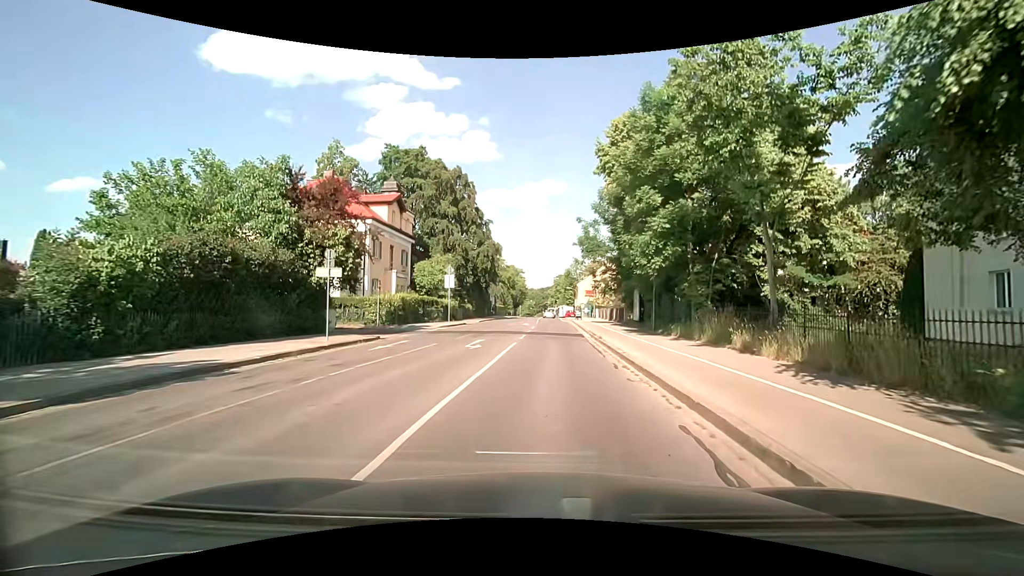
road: secondary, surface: asphalt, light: Day
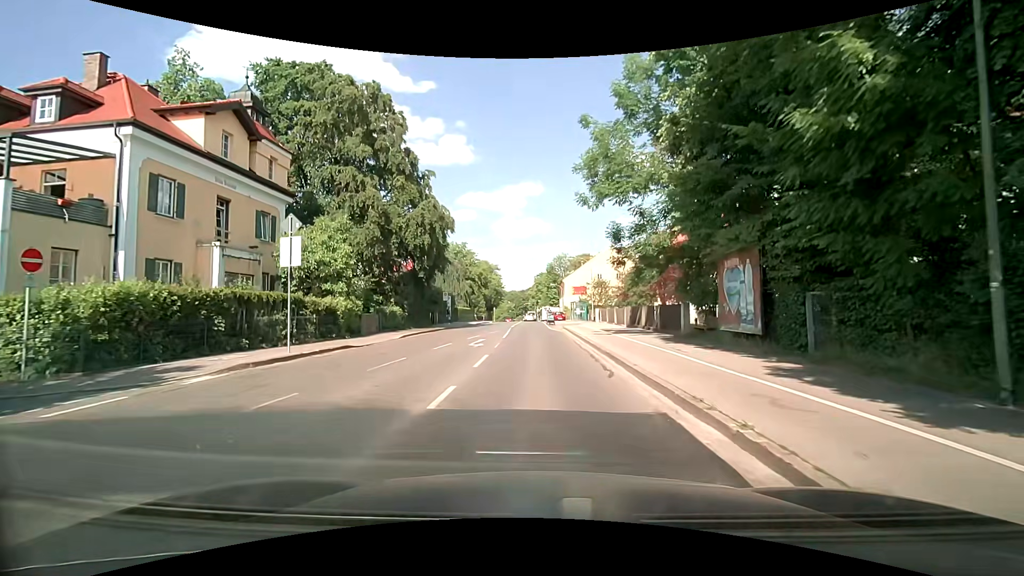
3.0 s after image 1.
(+0.4, +23.4) m; +1°
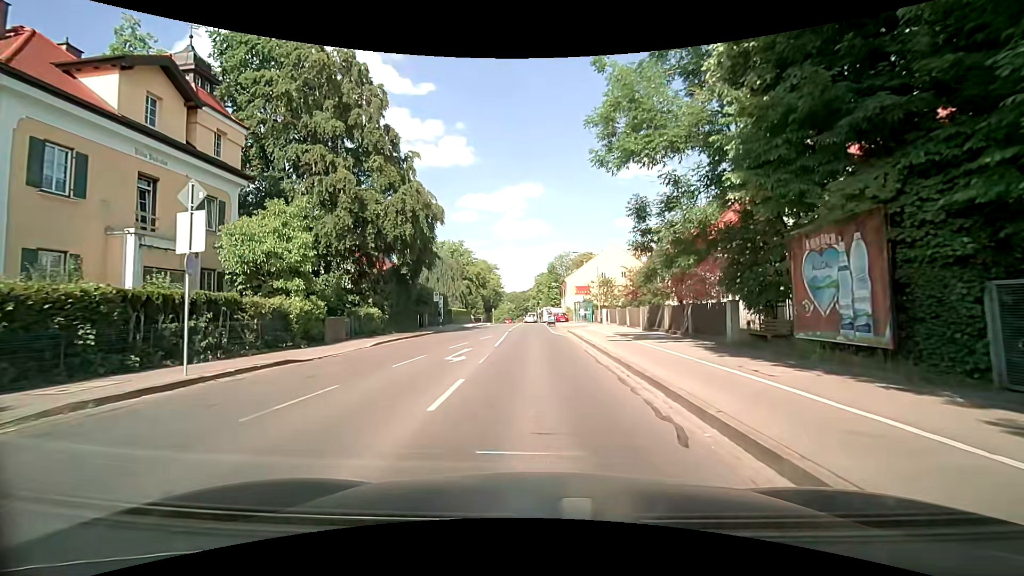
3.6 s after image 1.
(0.0, +5.0) m; 0°
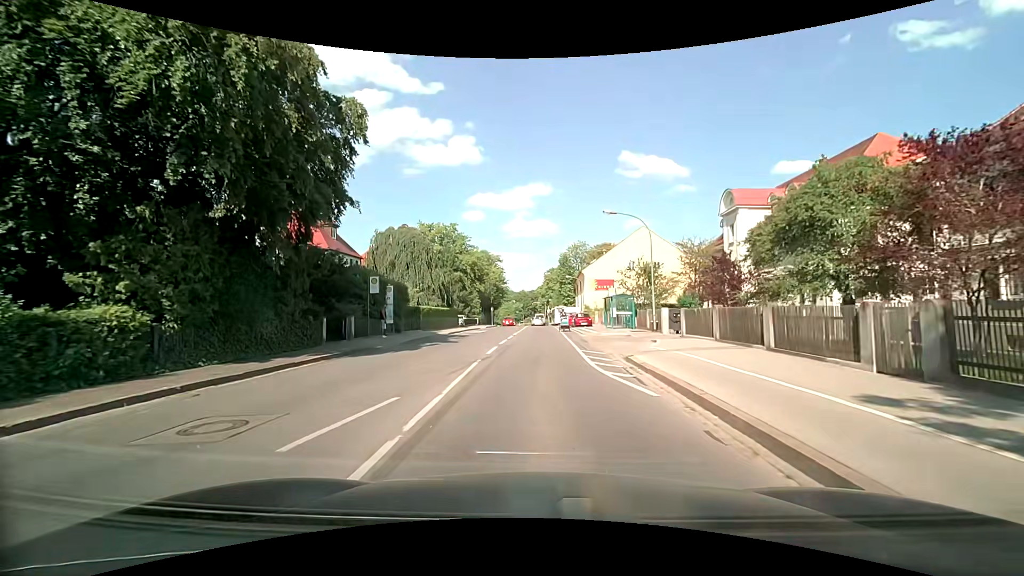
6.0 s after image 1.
(0.0, +19.9) m; -1°
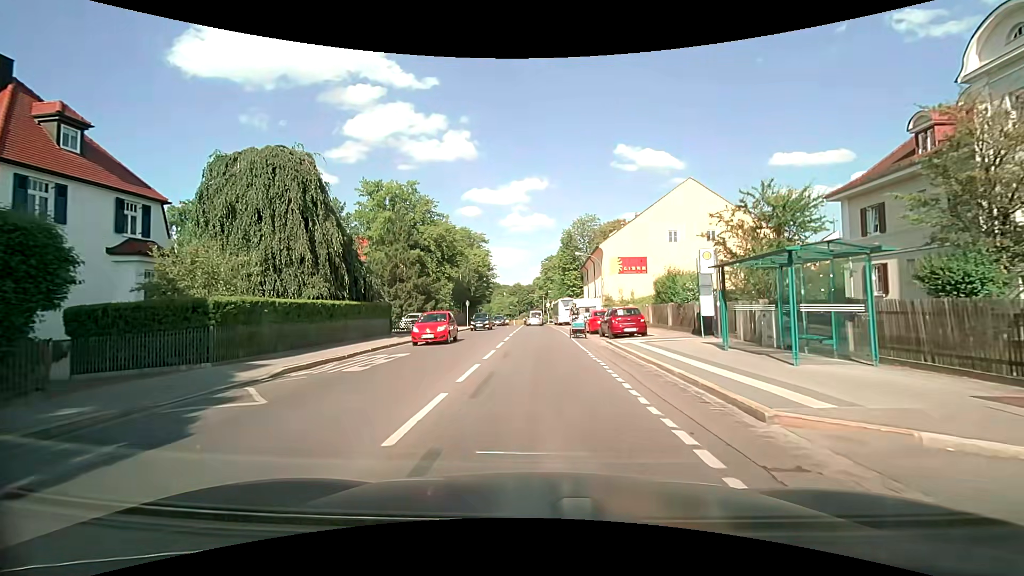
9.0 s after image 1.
(0.0, +25.0) m; 0°
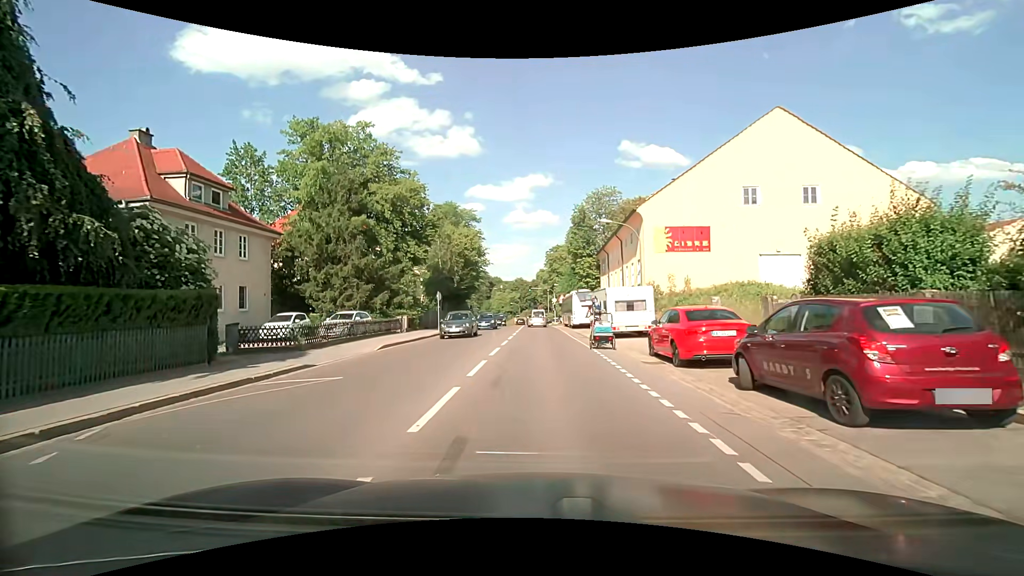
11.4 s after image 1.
(0.0, +17.4) m; 0°
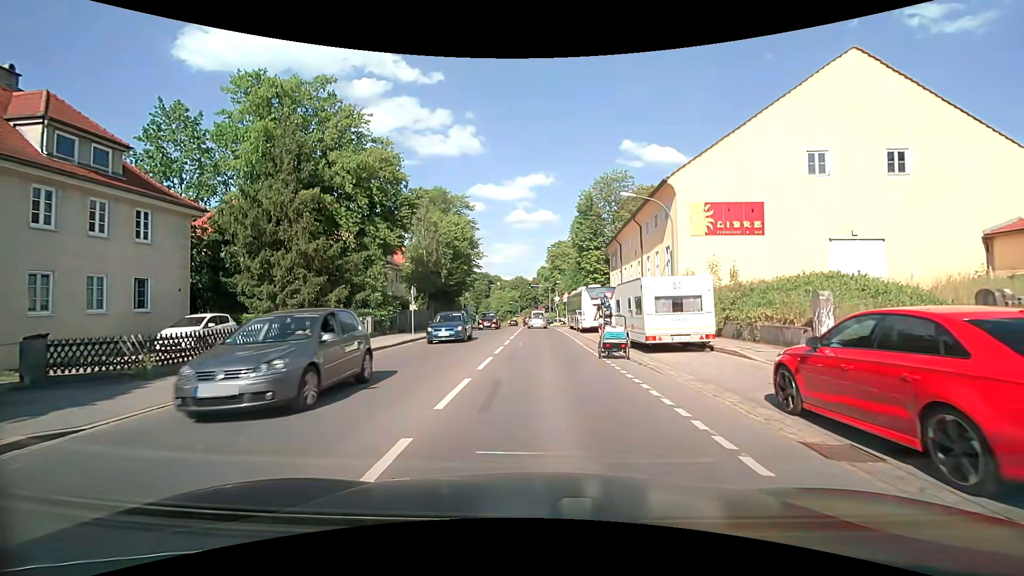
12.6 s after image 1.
(-0.1, +7.7) m; 0°
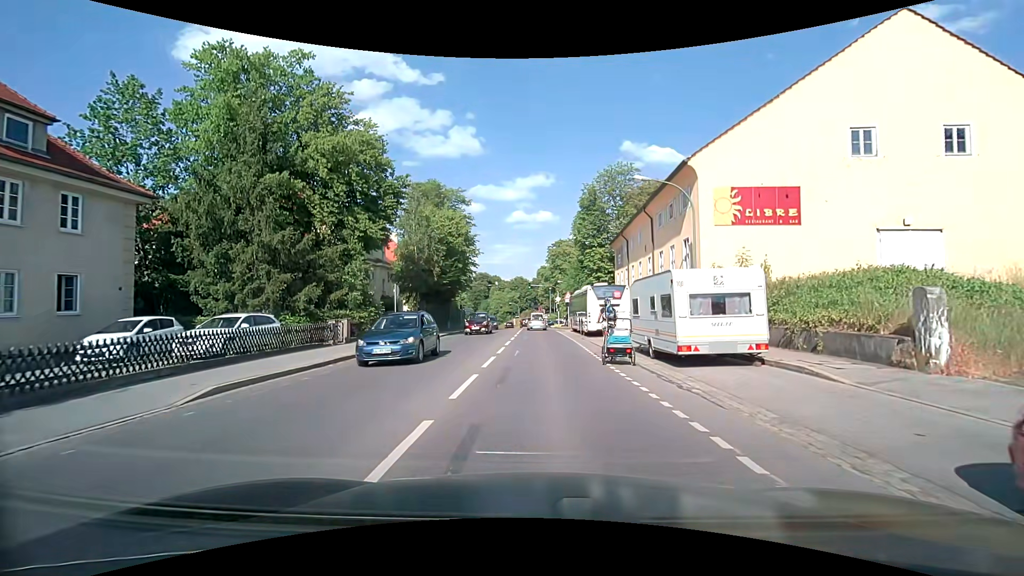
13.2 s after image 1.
(0.0, +3.5) m; 0°
